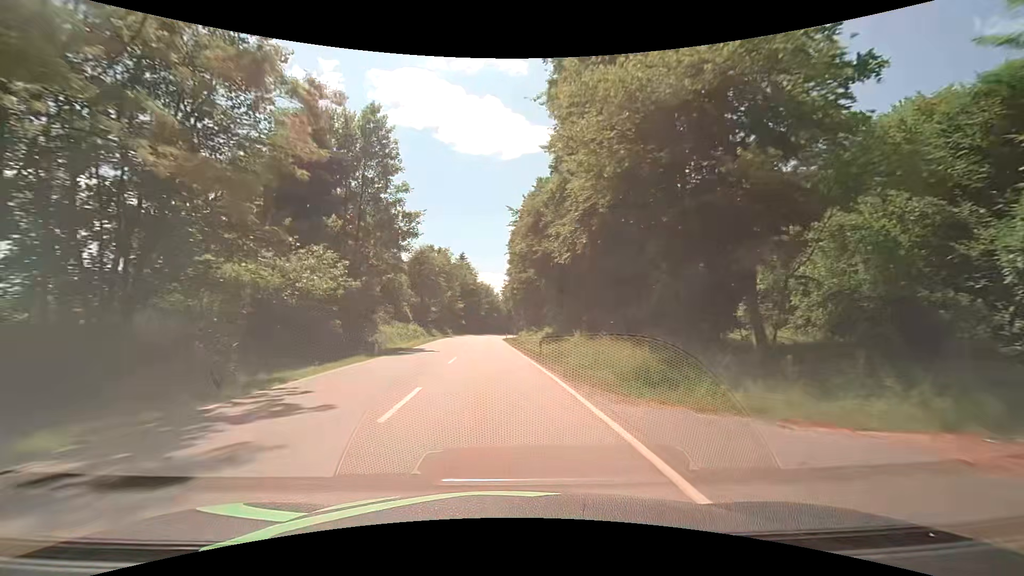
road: secondary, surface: asphalt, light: Day
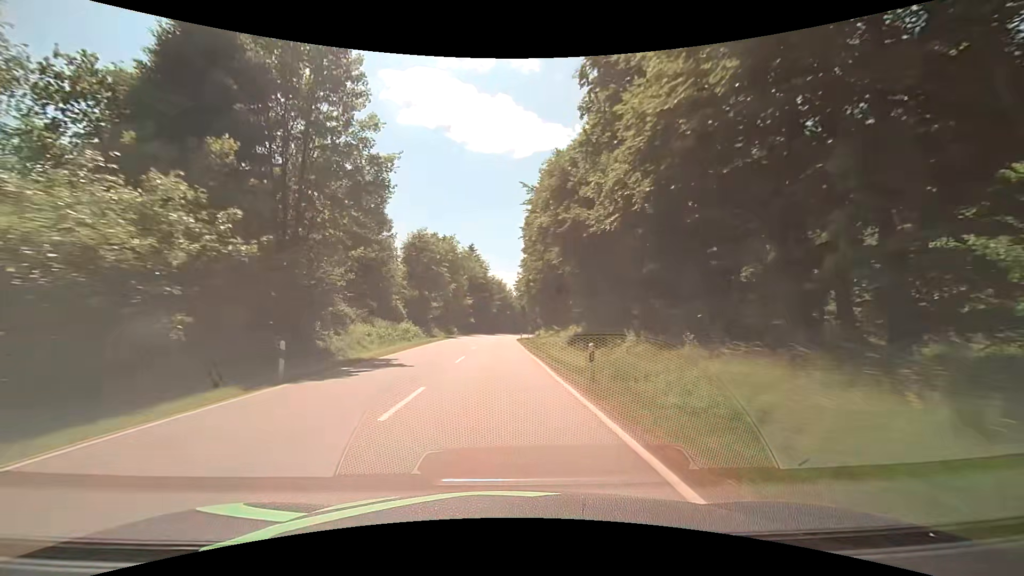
(-0.1, +11.8) m; -2°
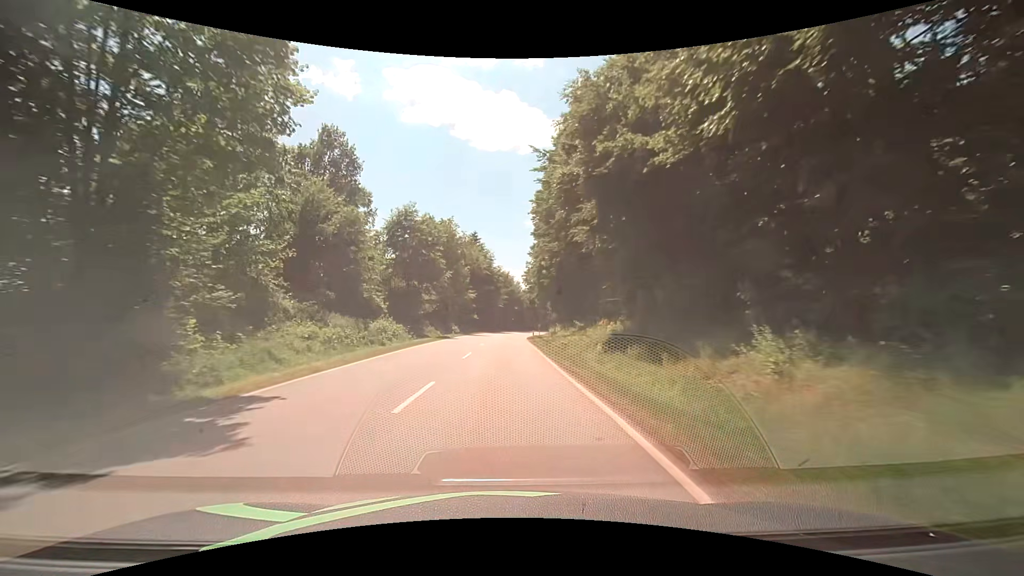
(-0.1, +11.5) m; -1°
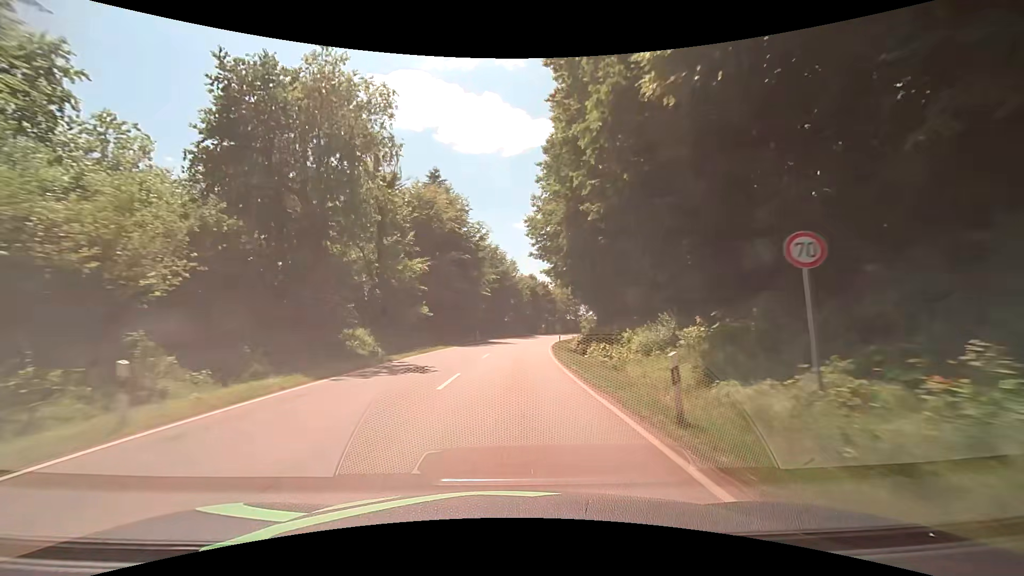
(-0.1, +43.9) m; +1°
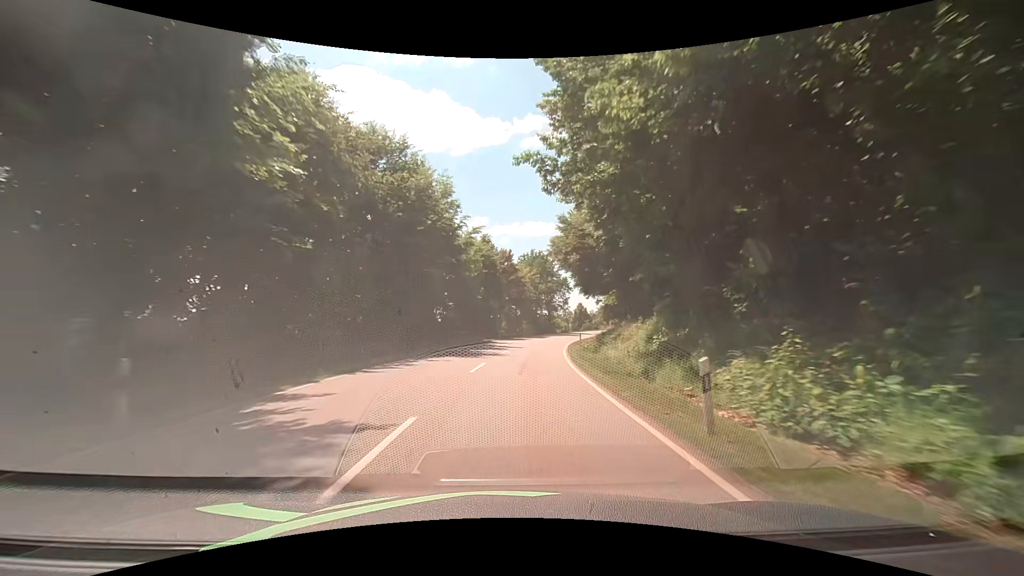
(+1.6, +43.1) m; +5°
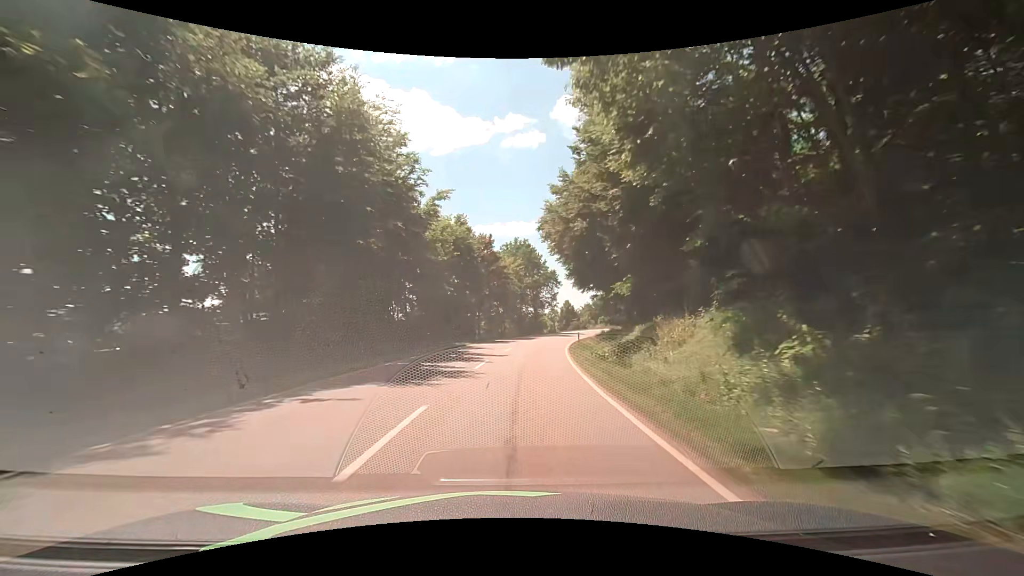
(+0.3, +10.8) m; +3°
